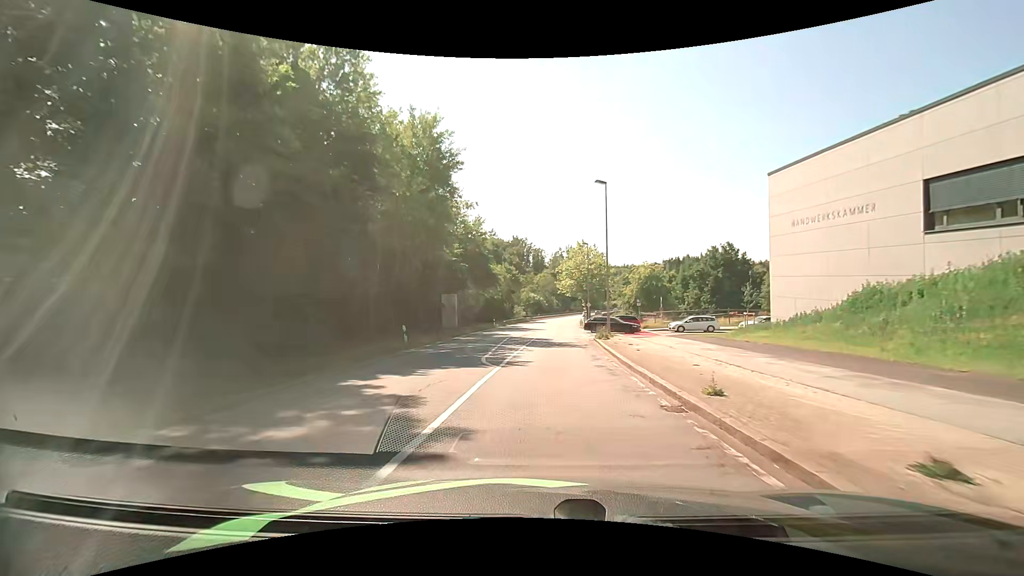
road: secondary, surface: asphalt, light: Day
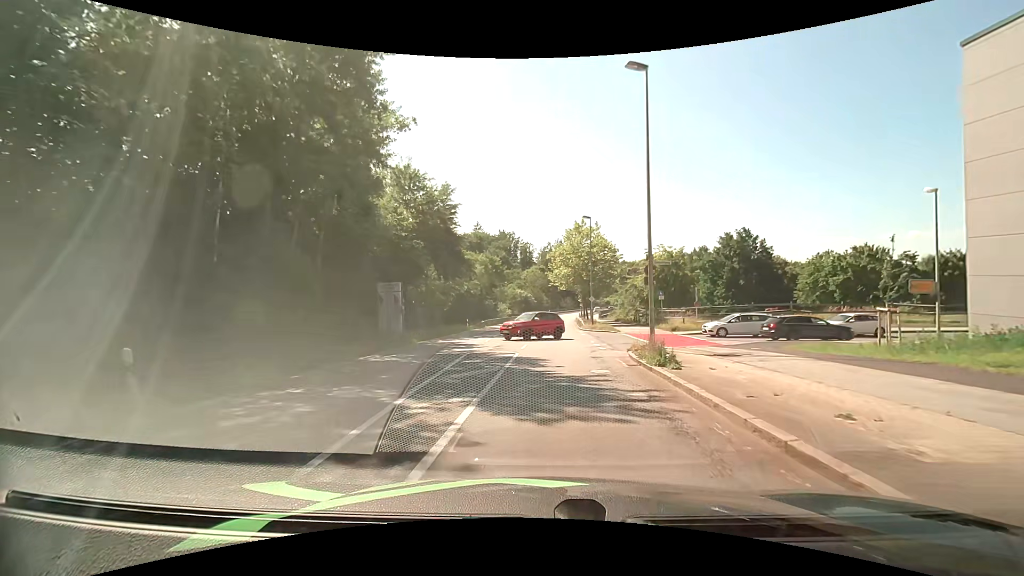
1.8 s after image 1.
(+0.1, +15.1) m; +2°
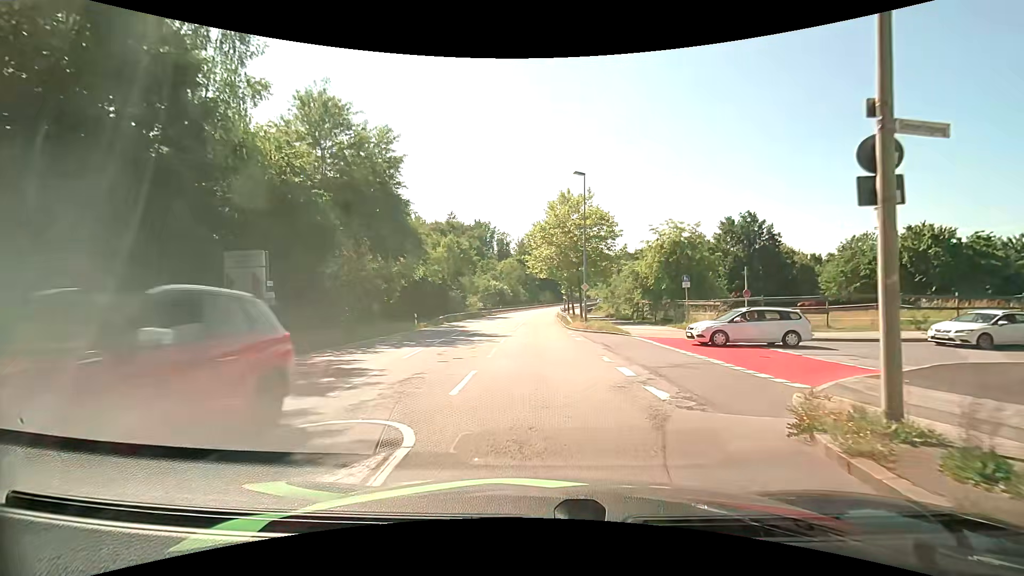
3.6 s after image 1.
(+0.1, +12.7) m; +2°
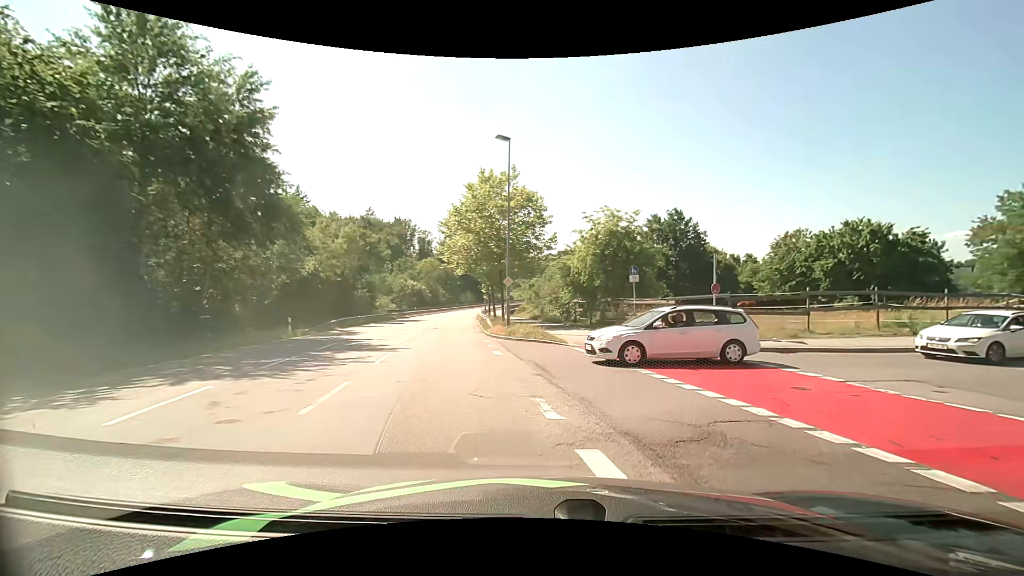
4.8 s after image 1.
(+0.4, +7.1) m; +9°
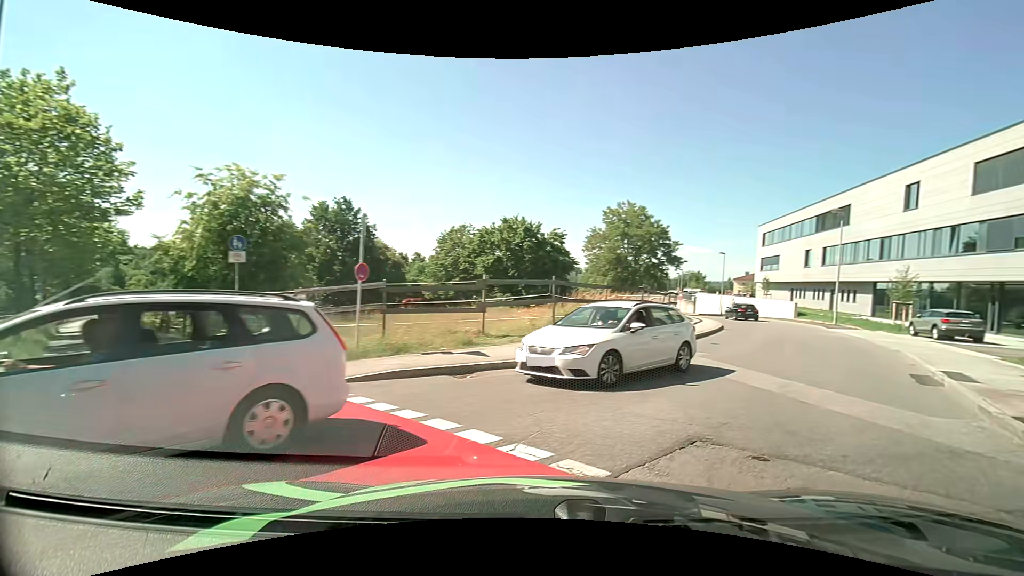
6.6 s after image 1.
(+2.0, +8.0) m; +37°
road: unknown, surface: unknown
